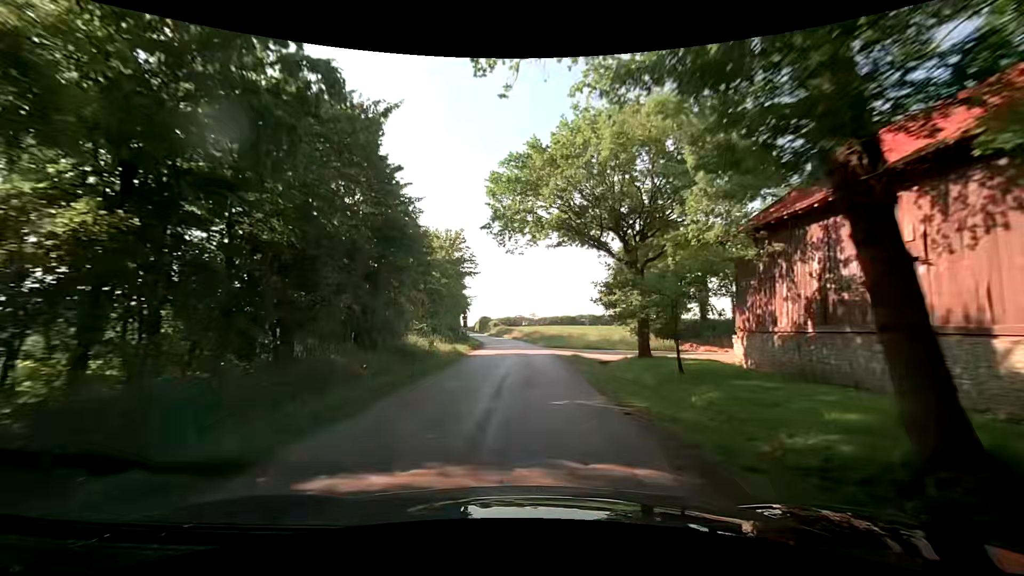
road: unclassified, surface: asphalt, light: Day
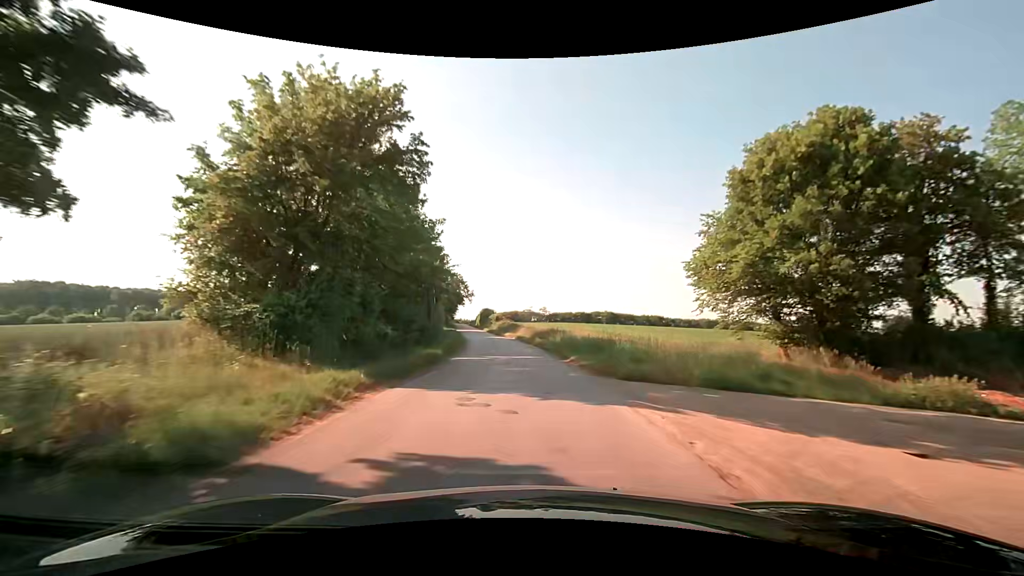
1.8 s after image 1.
(-0.3, +23.6) m; -1°
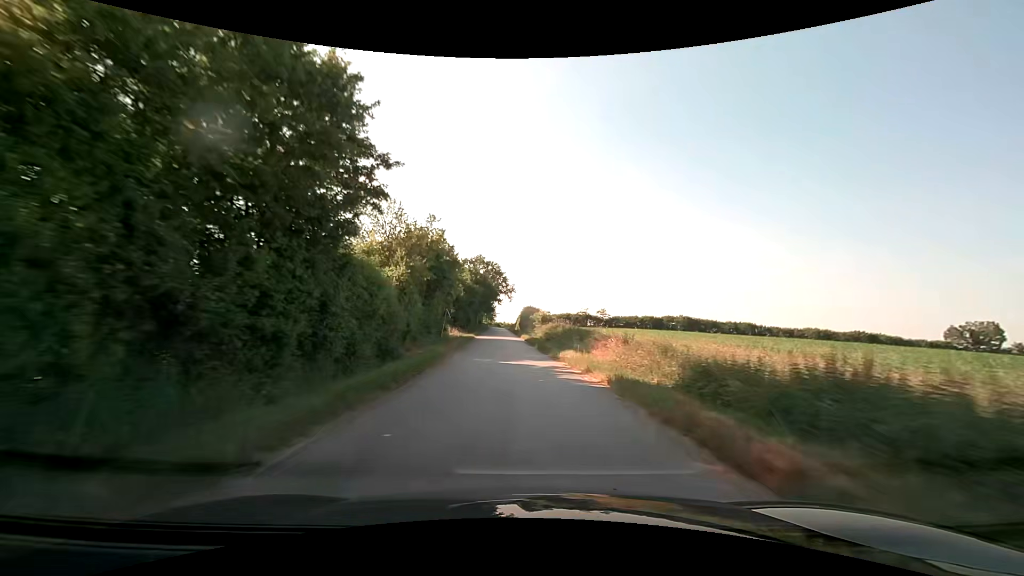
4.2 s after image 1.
(-1.3, +34.8) m; -5°
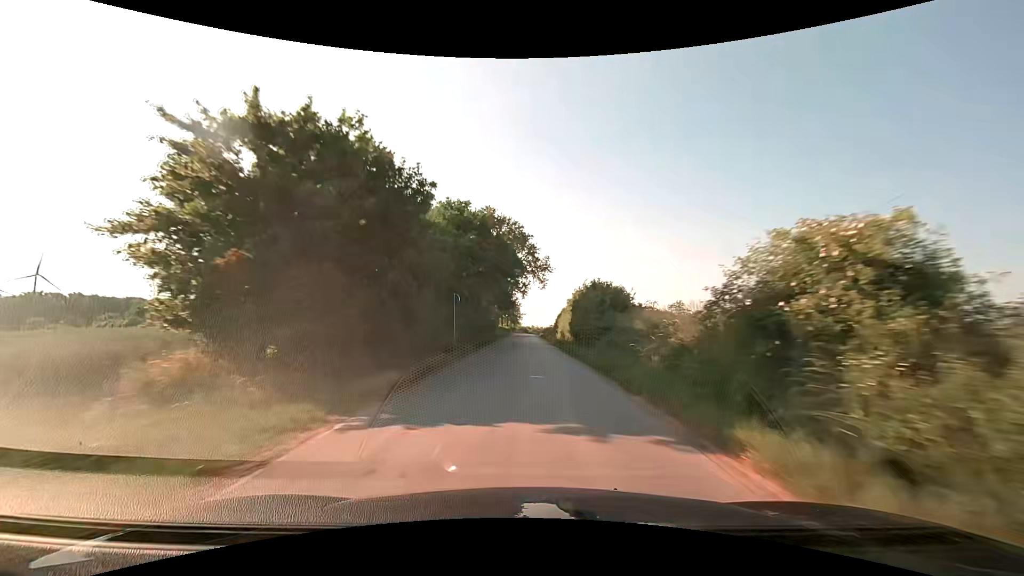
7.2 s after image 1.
(-2.0, +50.3) m; -3°
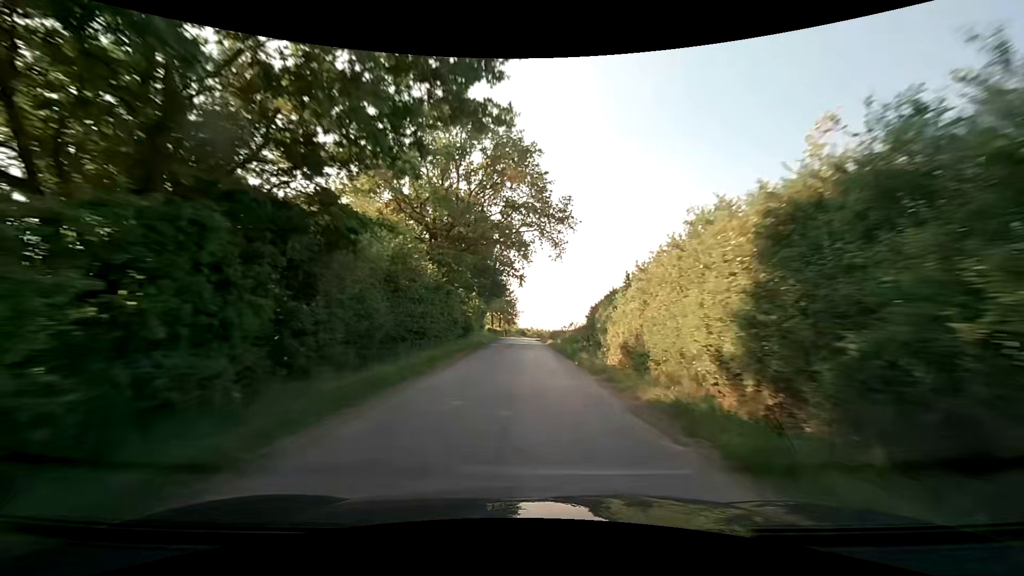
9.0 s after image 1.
(+0.1, +31.3) m; 0°
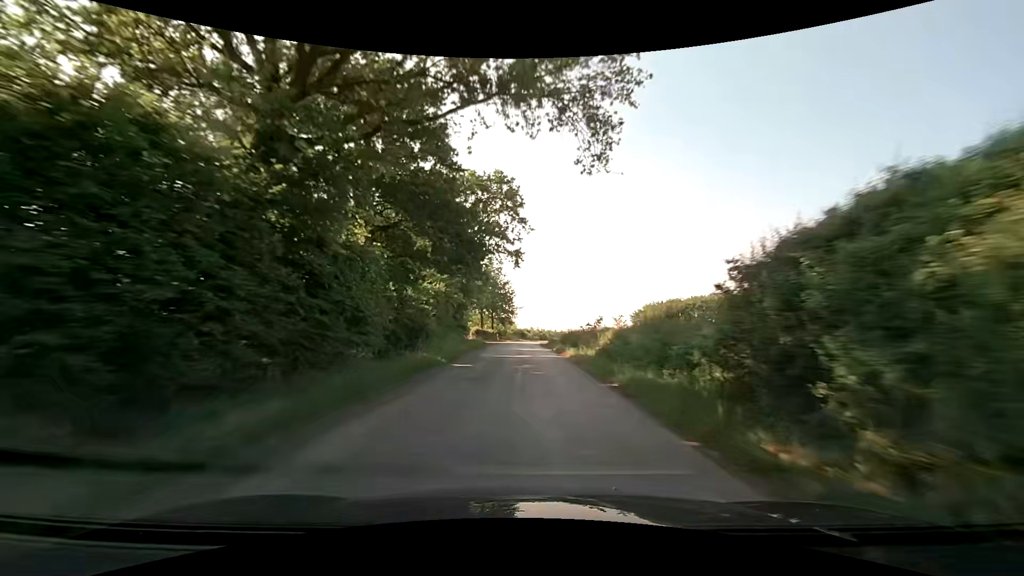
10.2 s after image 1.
(0.0, +21.0) m; 0°
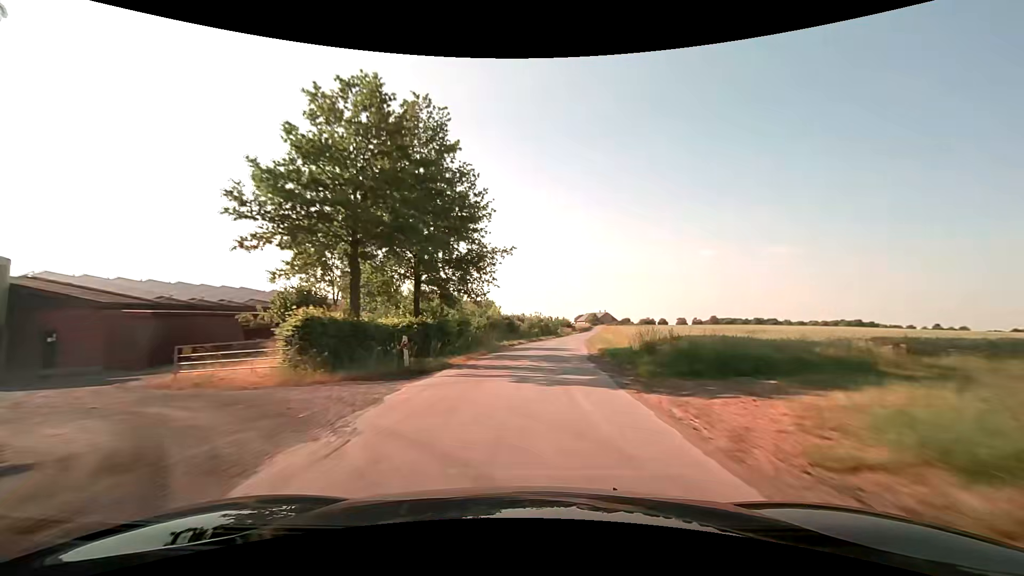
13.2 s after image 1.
(-0.5, +53.1) m; +1°
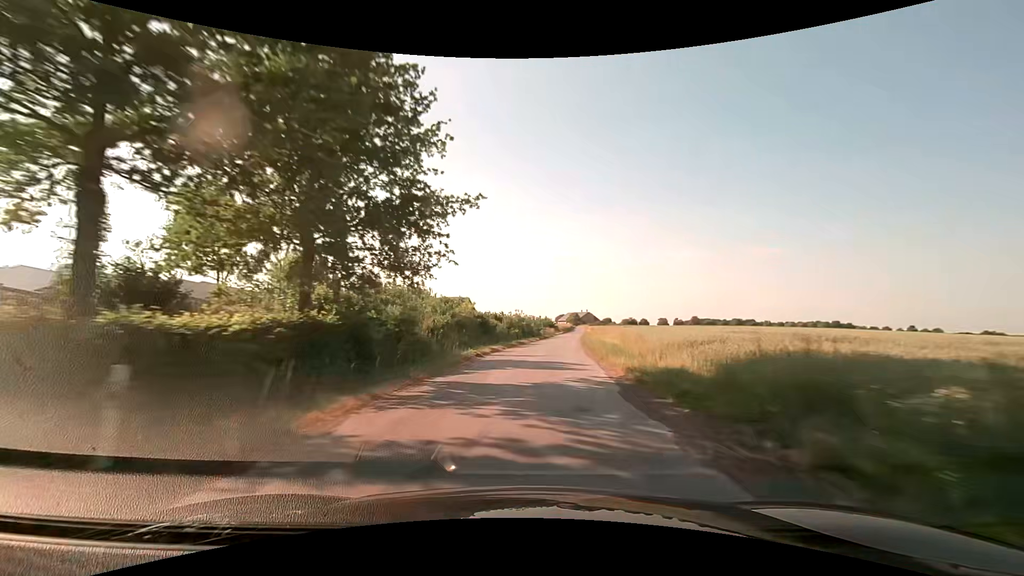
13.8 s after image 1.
(+0.2, +10.7) m; +2°
(0, +10) (+1, +20) (+2, +30) (+3, +40) (+4, +50) (+5, +60) (+6, +70) (+8, +80) (+9, +90) (+10, +99) m
